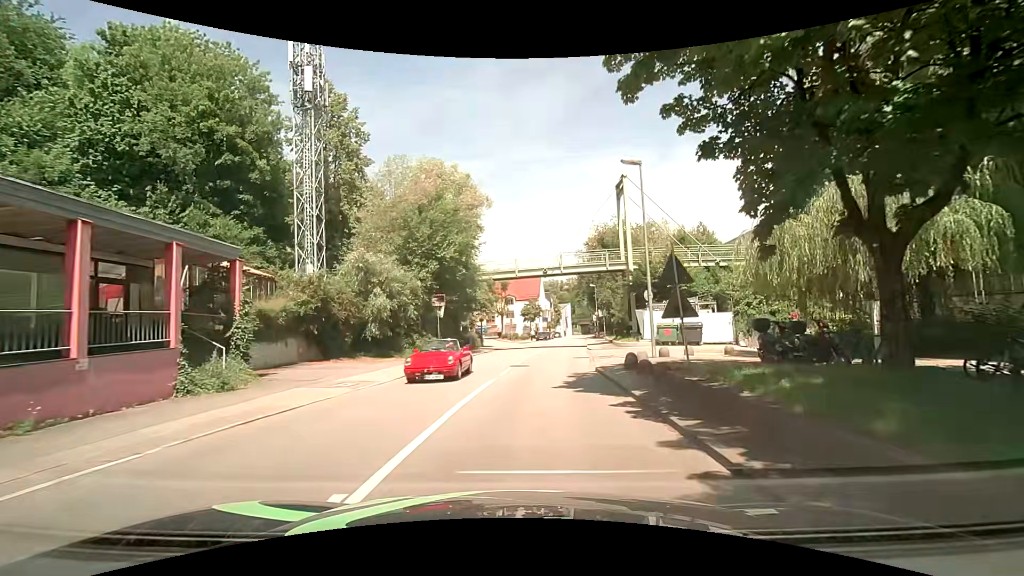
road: tertiary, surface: asphalt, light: Day
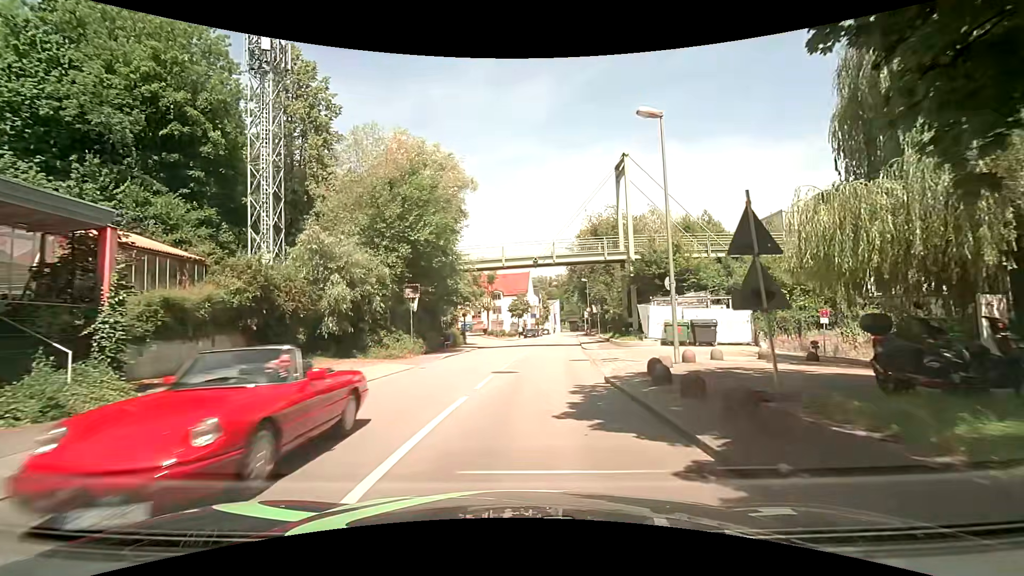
(-0.1, +4.4) m; +1°
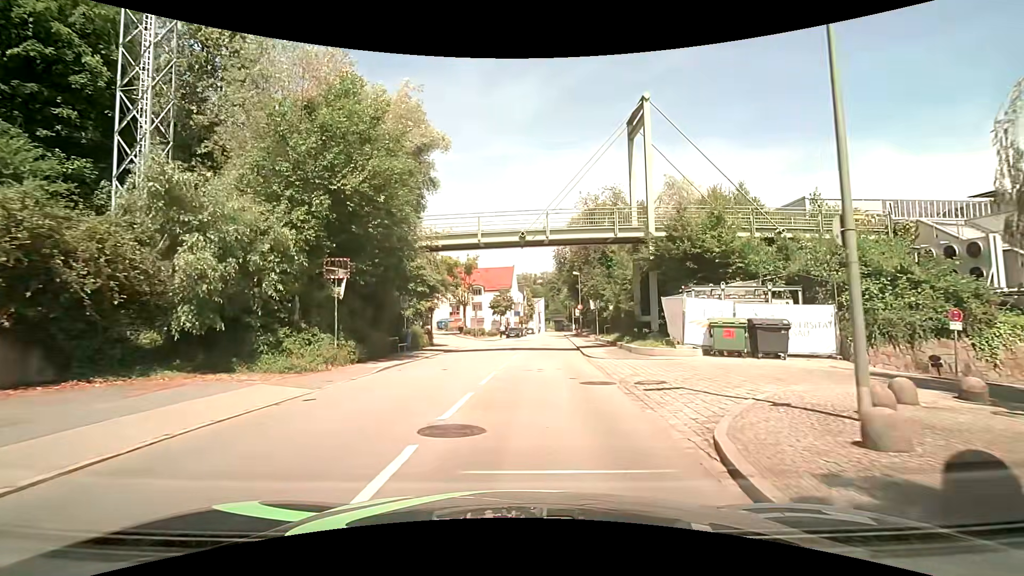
(-0.1, +8.8) m; 0°
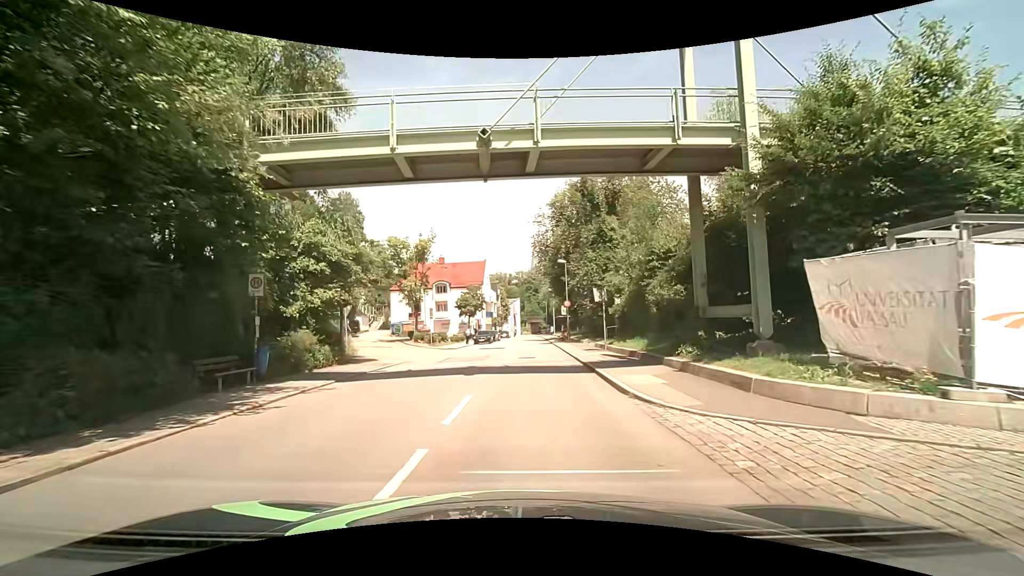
(+0.4, +13.5) m; +3°
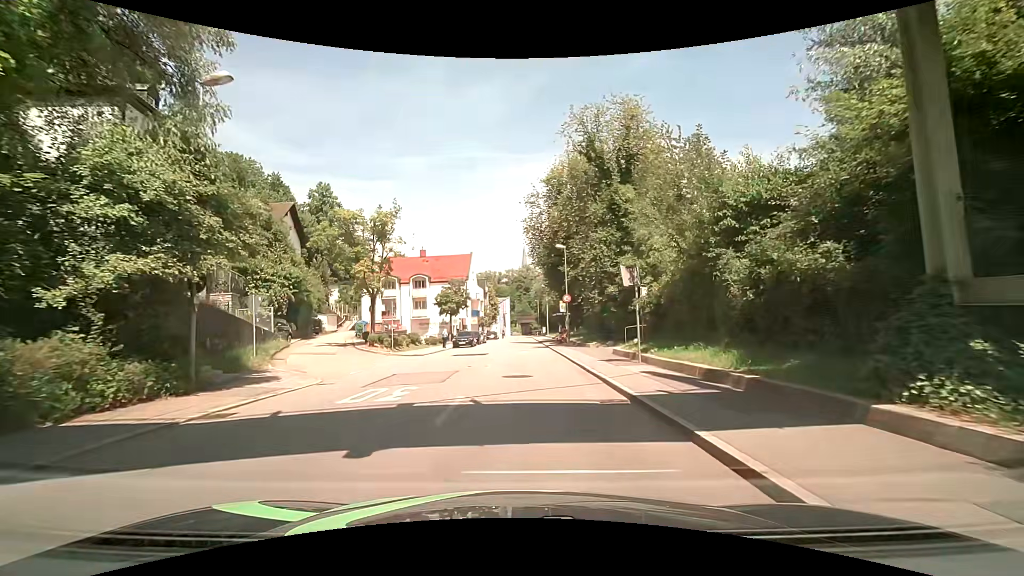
(+0.1, +9.3) m; +1°
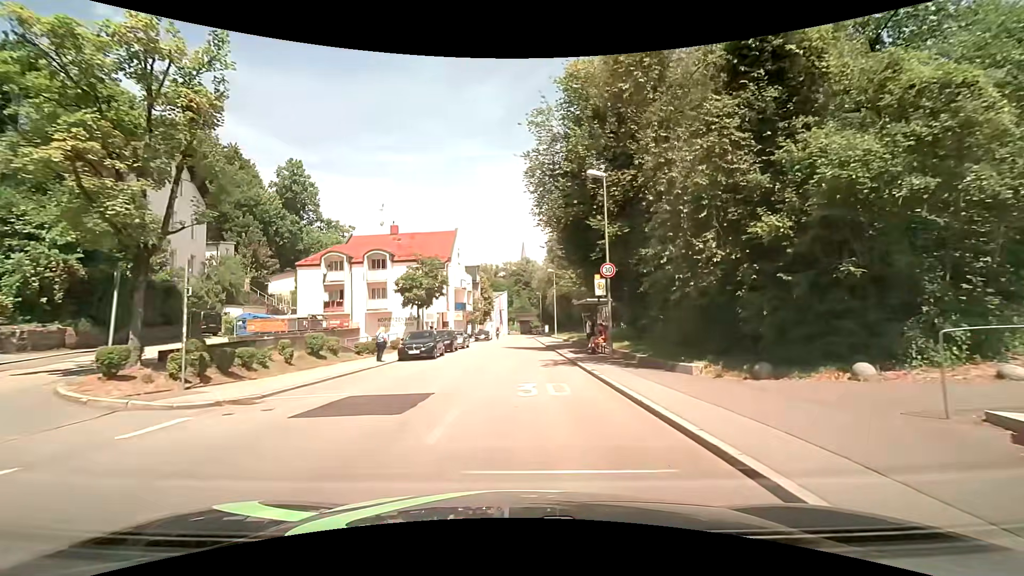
(+0.3, +19.0) m; +1°
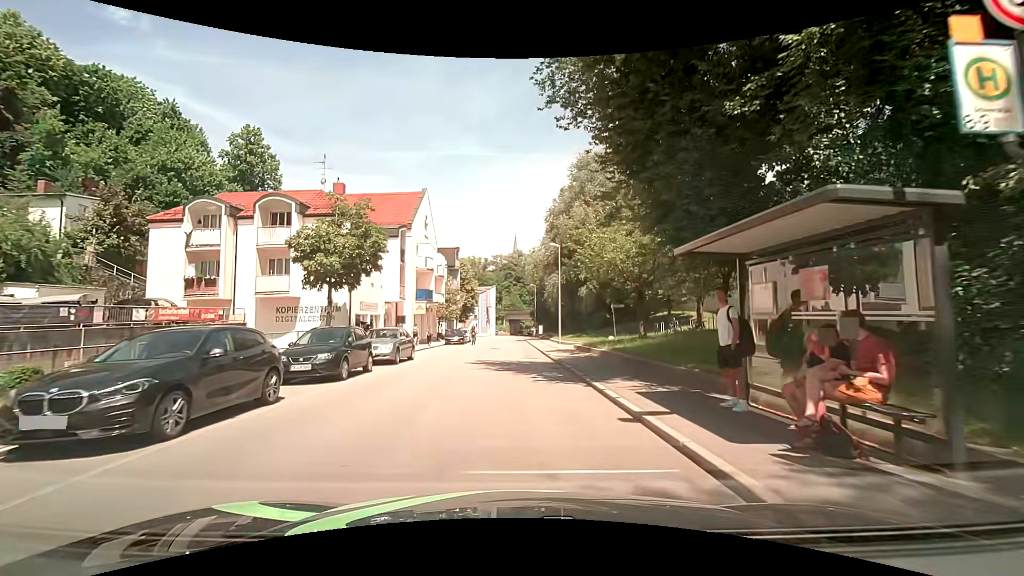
(+0.2, +17.8) m; +1°
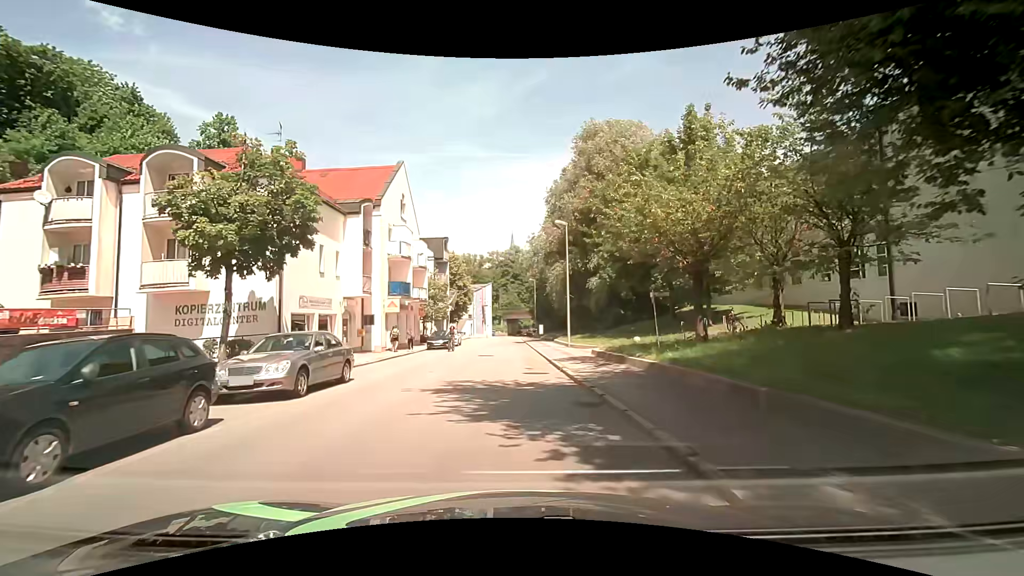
(0.0, +8.2) m; 0°
